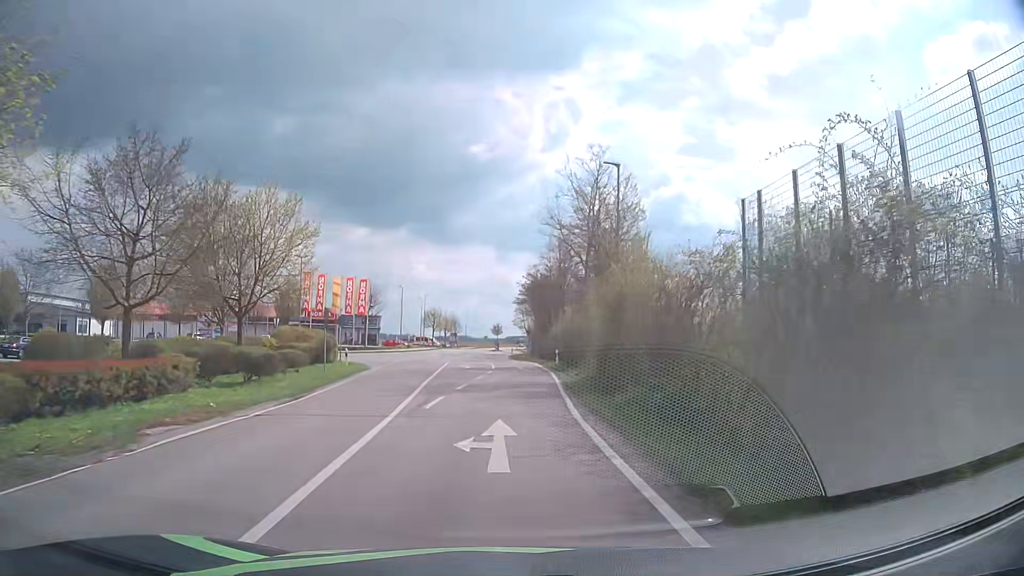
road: tertiary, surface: asphalt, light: Day
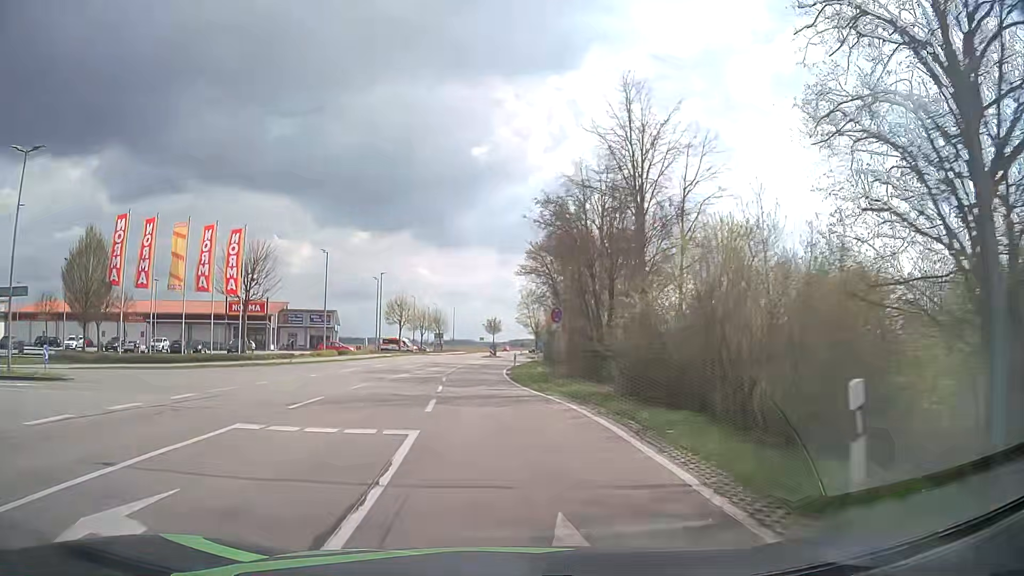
(+0.3, +36.8) m; 0°
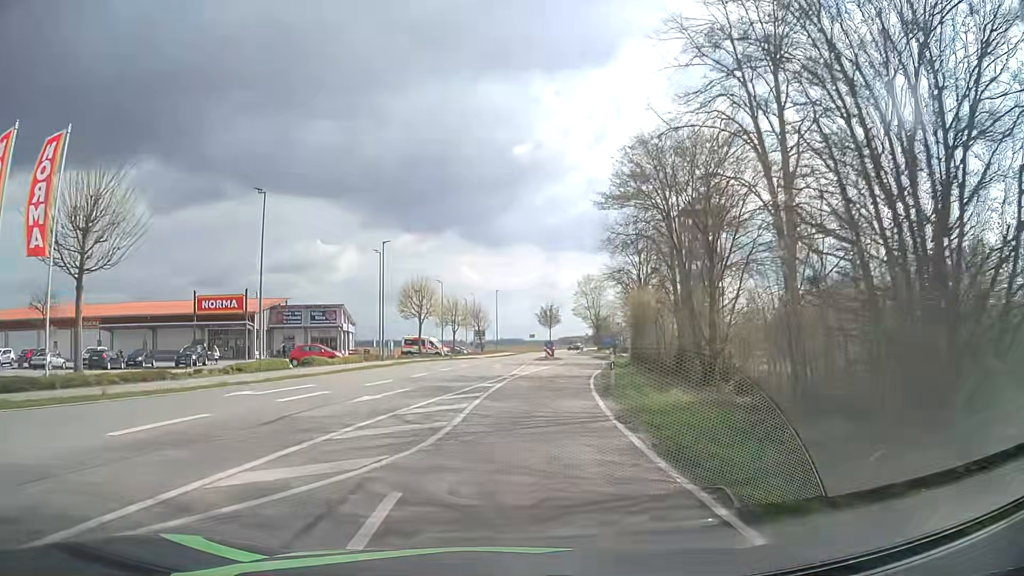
(-1.0, +22.6) m; -4°
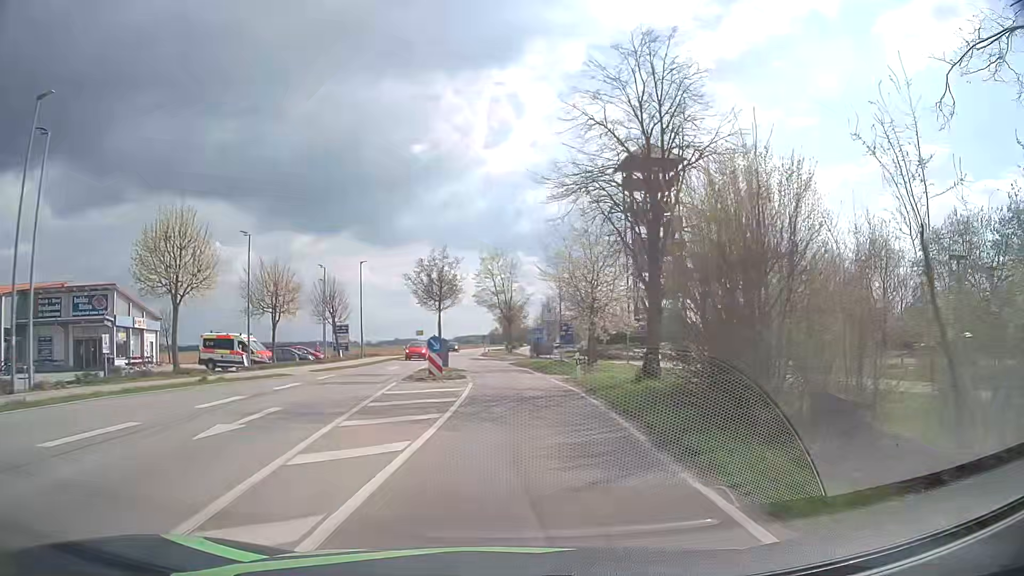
(+1.8, +30.7) m; +9°
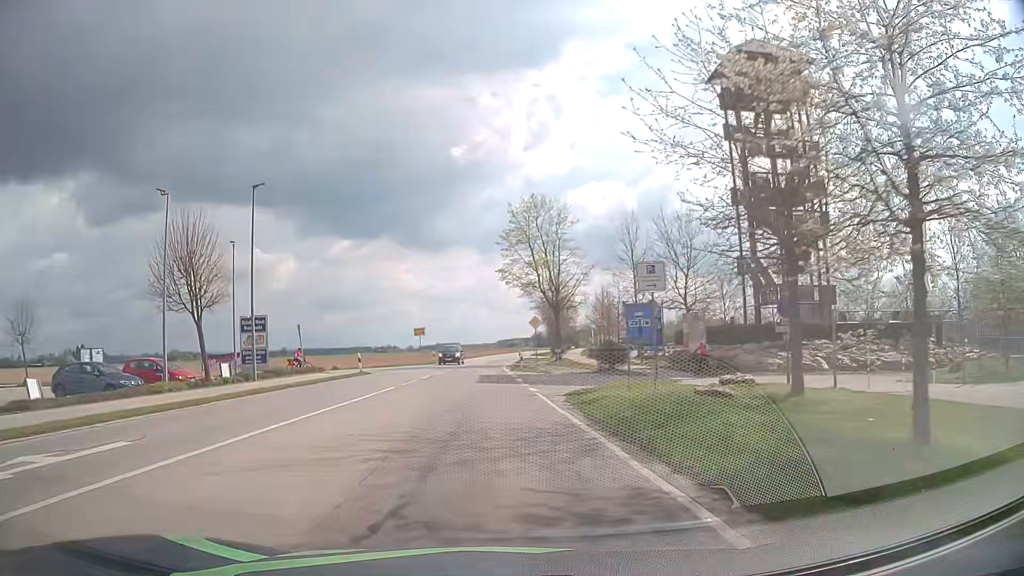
(0.0, +30.7) m; -3°
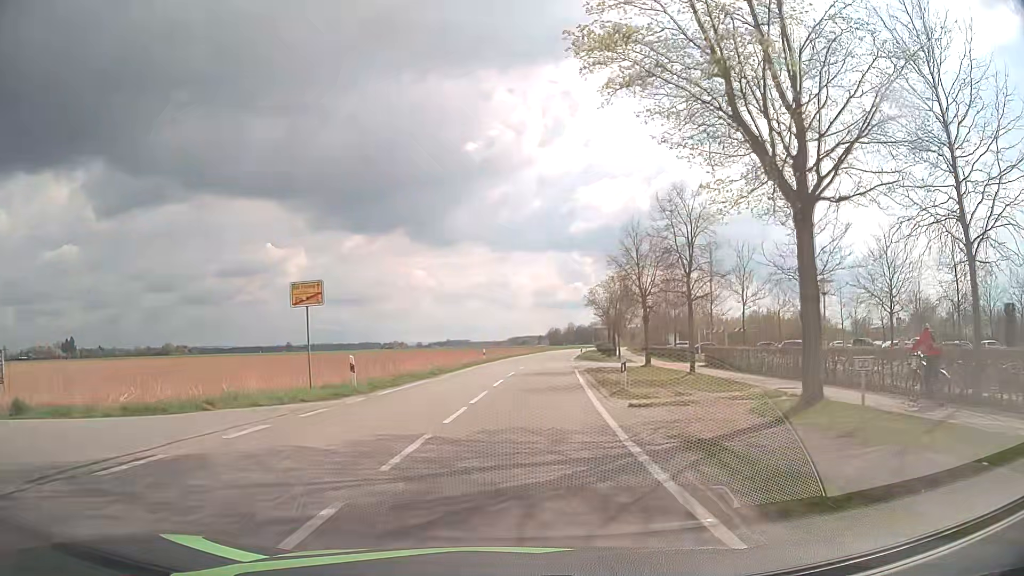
(-2.2, +39.6) m; -2°
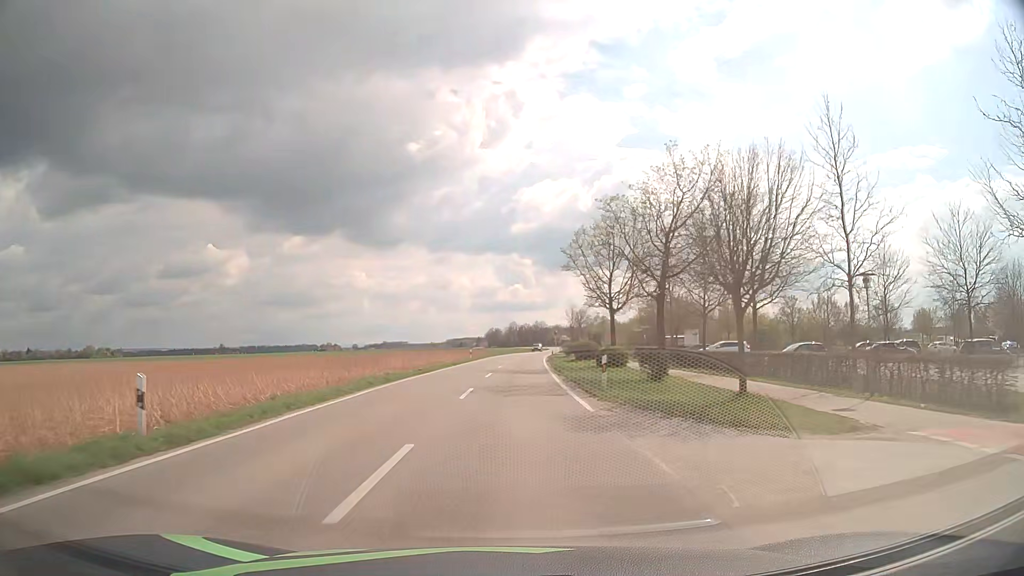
(+2.5, +42.5) m; +5°
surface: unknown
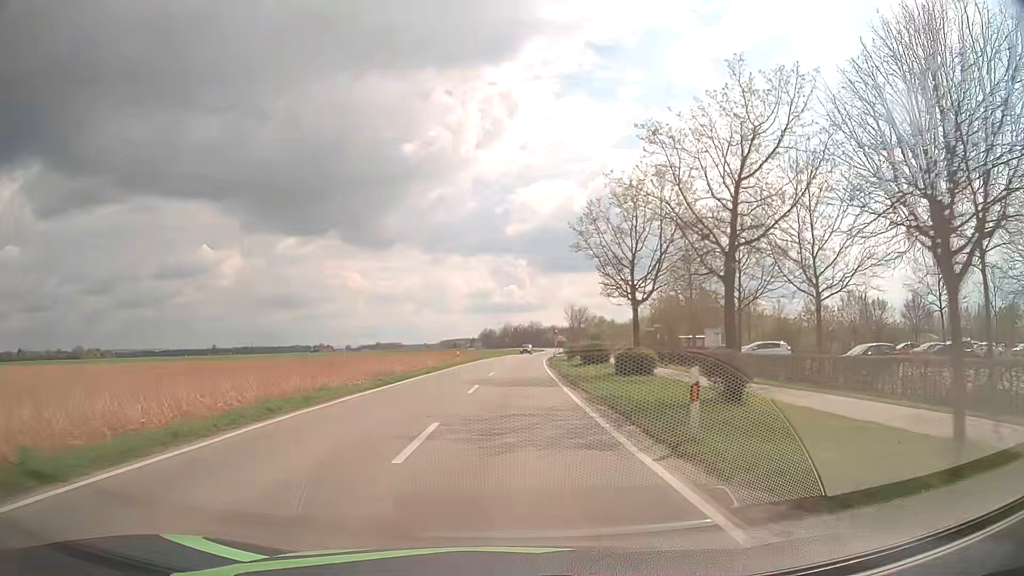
(+0.1, +9.1) m; 0°
(0, +10) (0, +20) (+1, +30) (+1, +40) (+1, +50) (+2, +60) (+3, +70) (+3, +80) (+4, +90) (+5, +100) m
